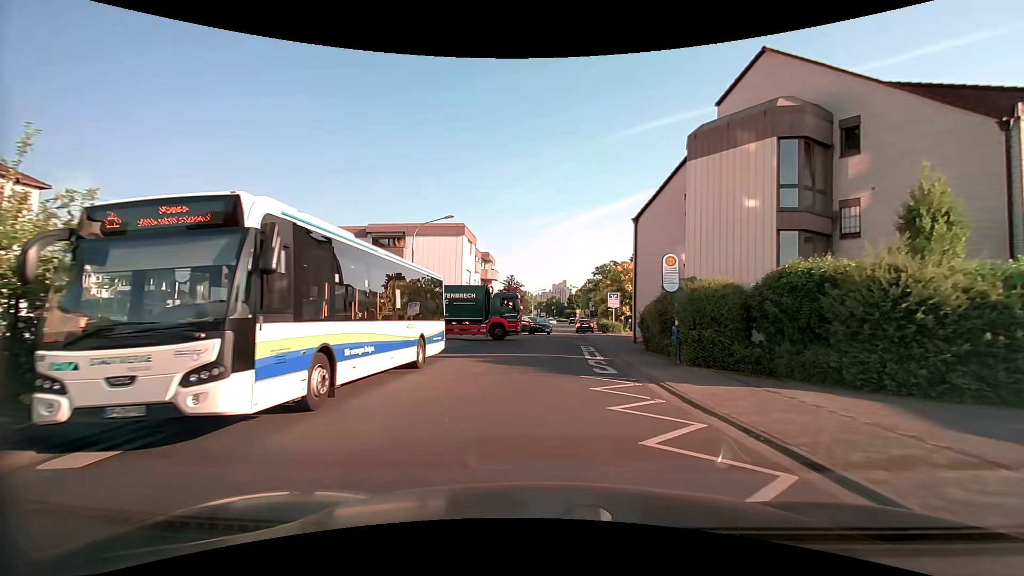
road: tertiary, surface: asphalt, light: Day
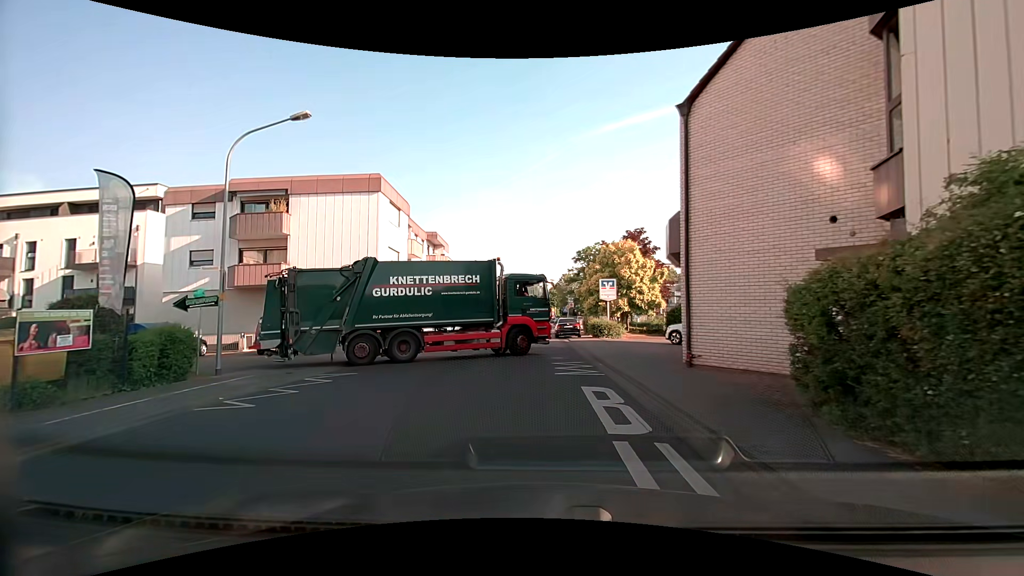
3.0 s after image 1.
(+0.4, +15.3) m; +1°
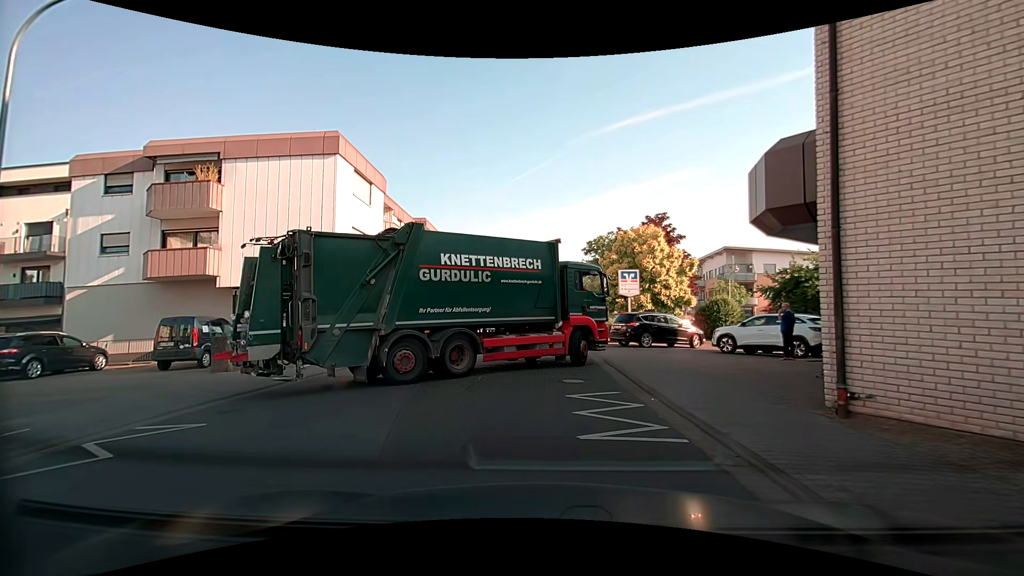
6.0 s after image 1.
(+0.1, +6.3) m; 0°
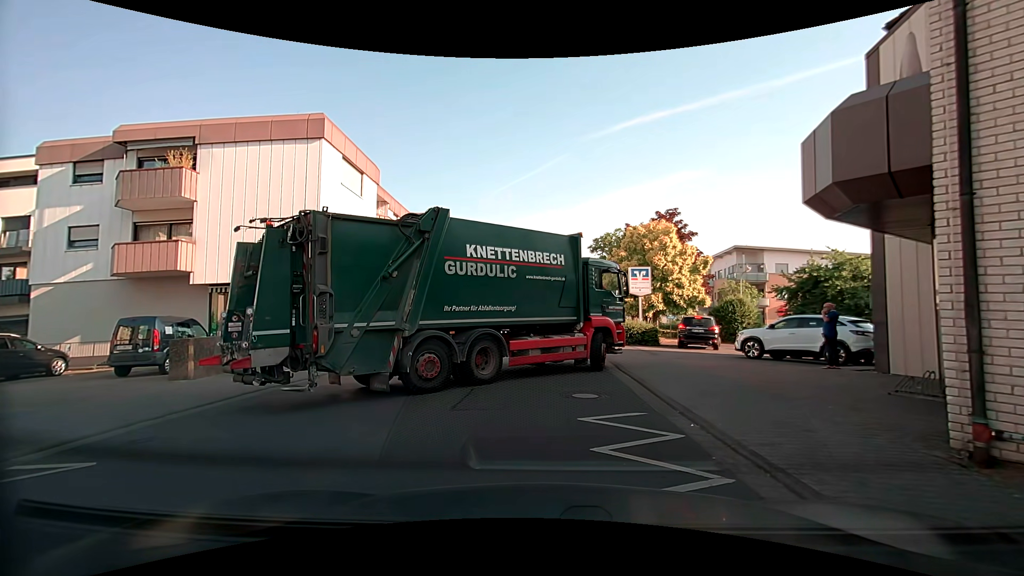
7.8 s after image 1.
(0.0, +2.0) m; 0°
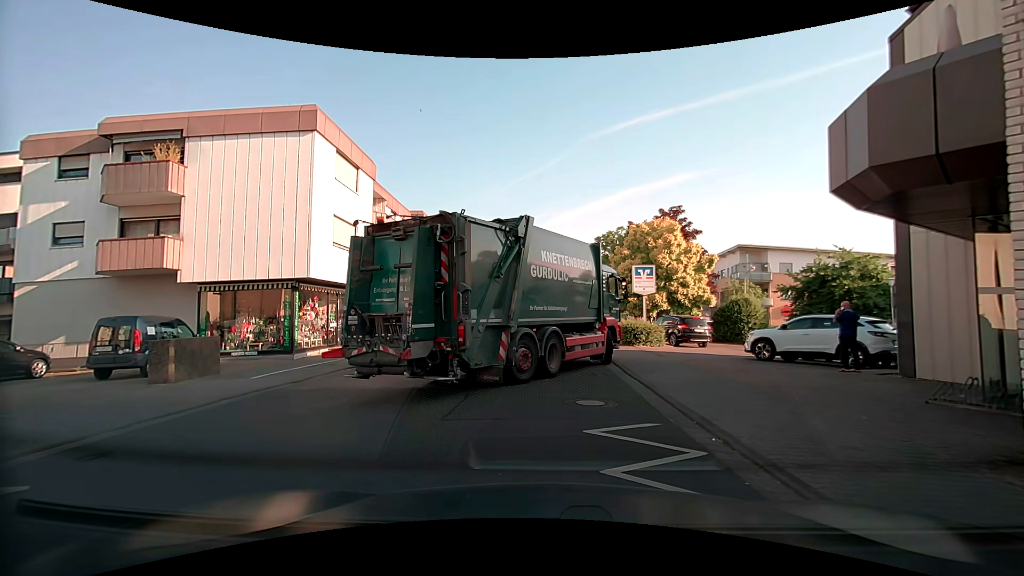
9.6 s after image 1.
(0.0, +0.7) m; 0°
